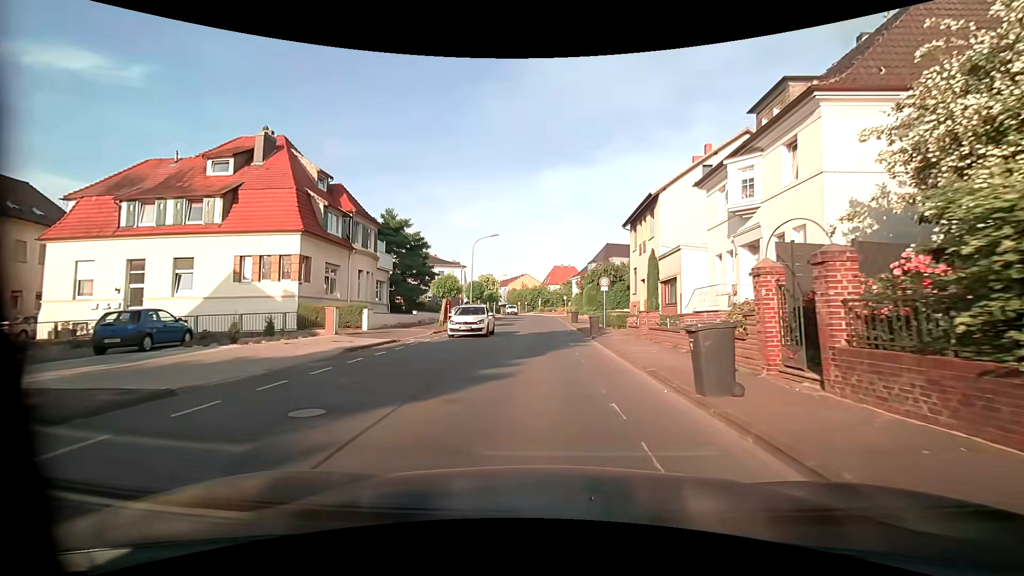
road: tertiary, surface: asphalt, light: Day
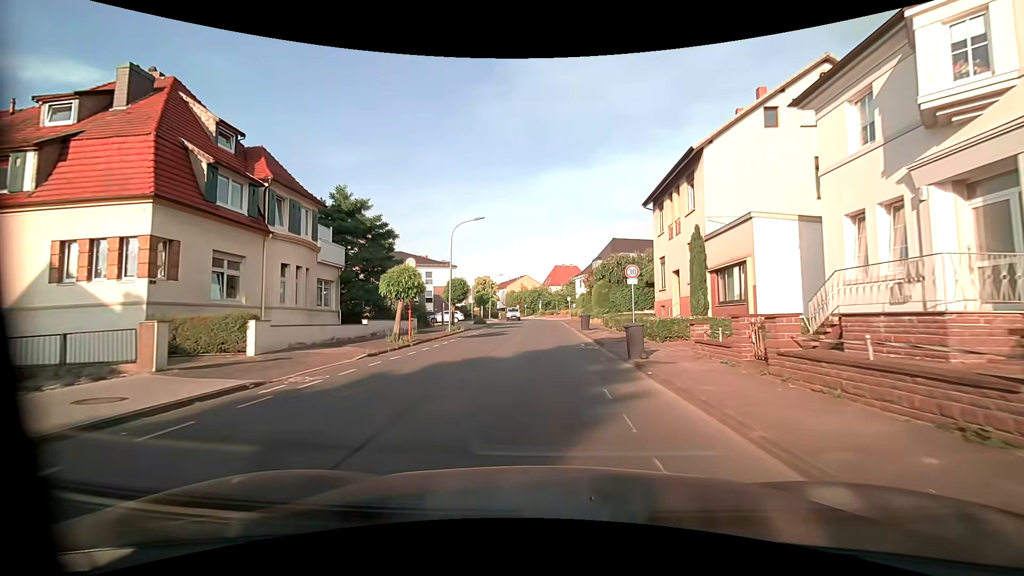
(0.0, +10.2) m; 0°
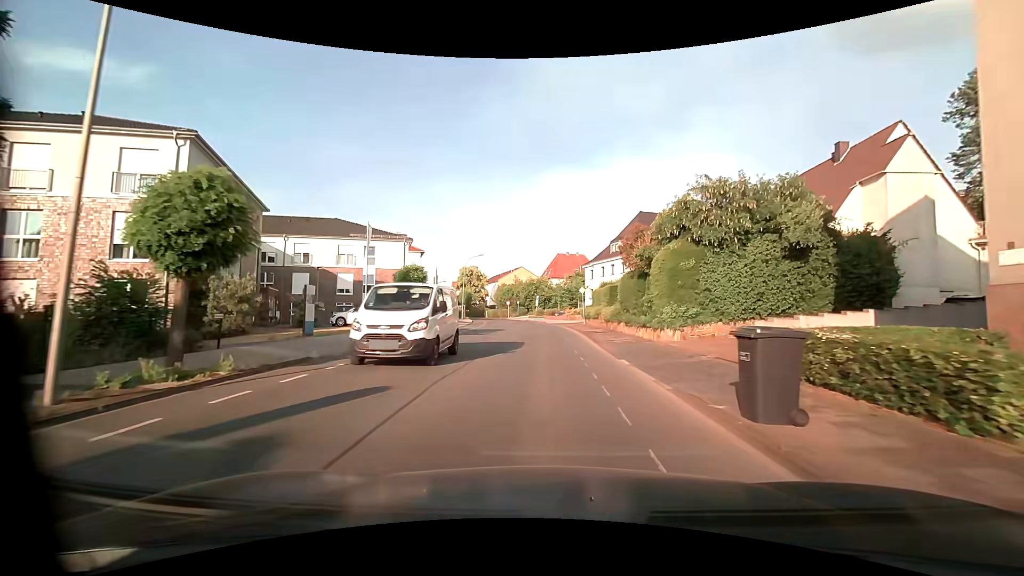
(-0.1, +27.4) m; 0°
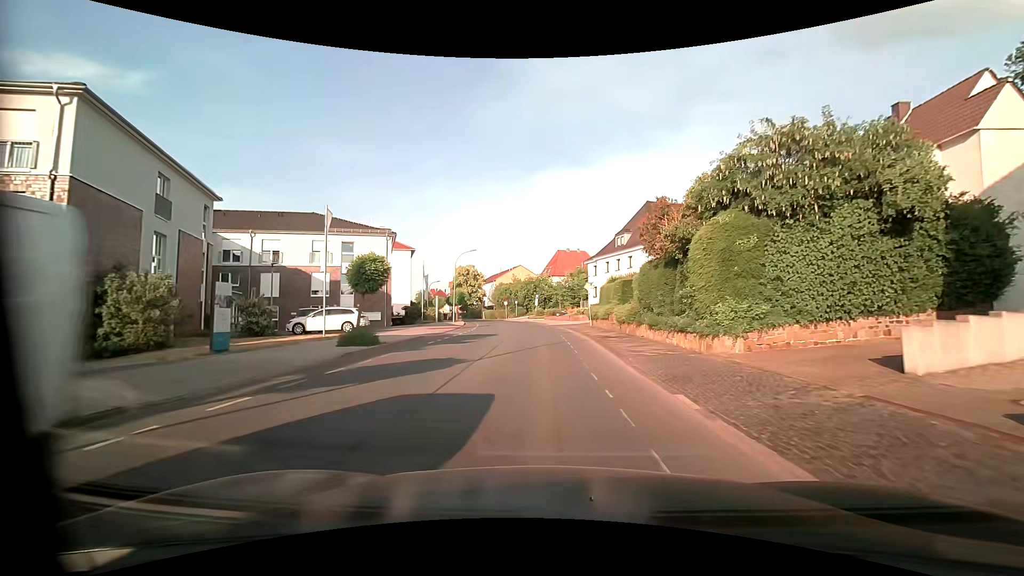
(0.0, +5.8) m; 0°
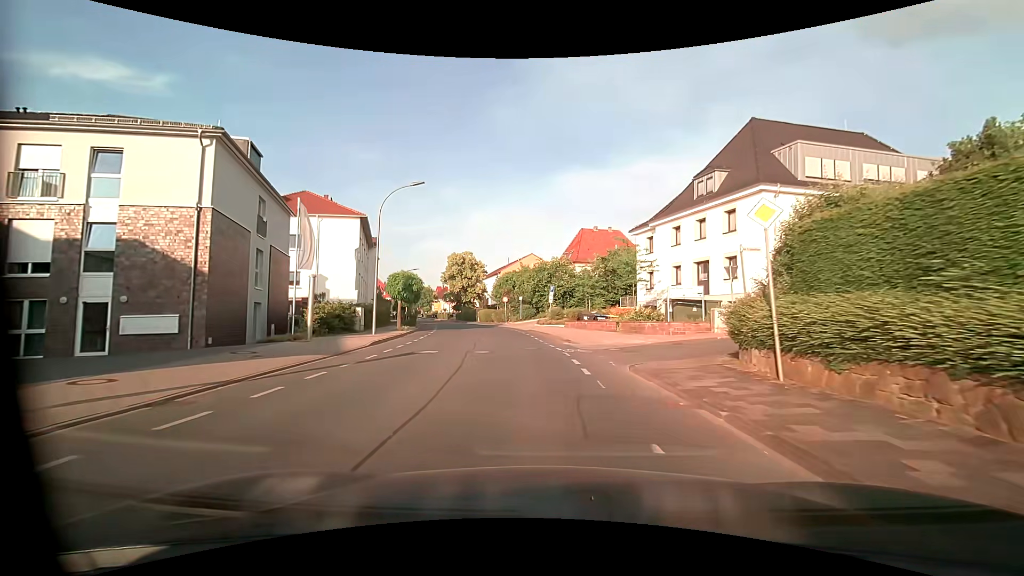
(-0.5, +28.2) m; -1°
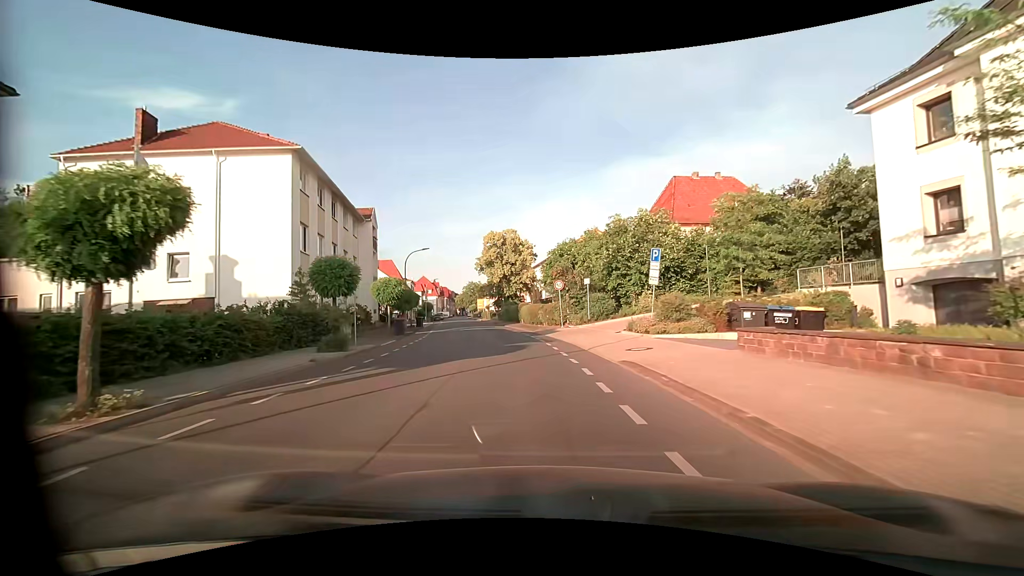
(-1.7, +24.8) m; -8°
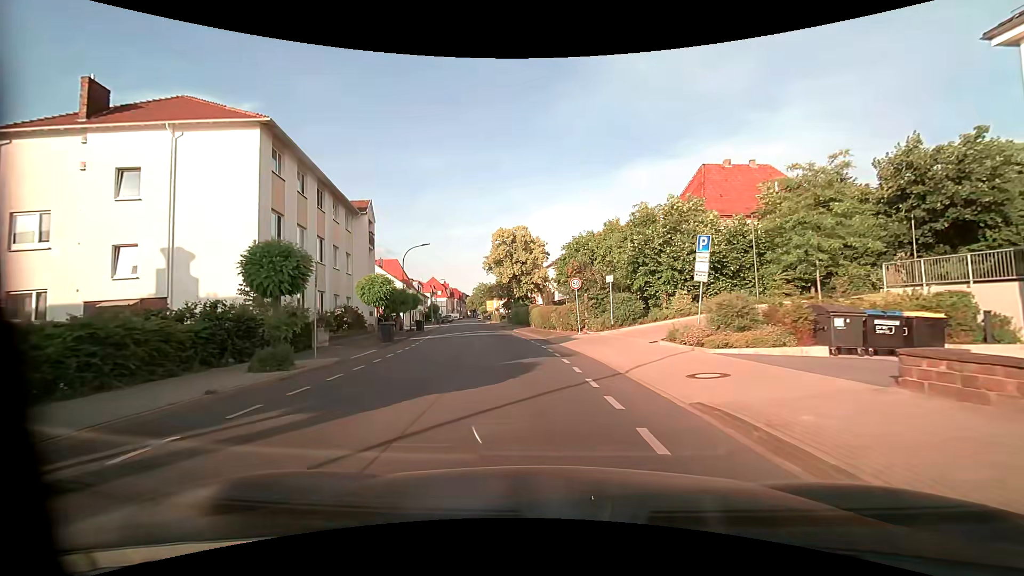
(0.0, +4.9) m; 0°
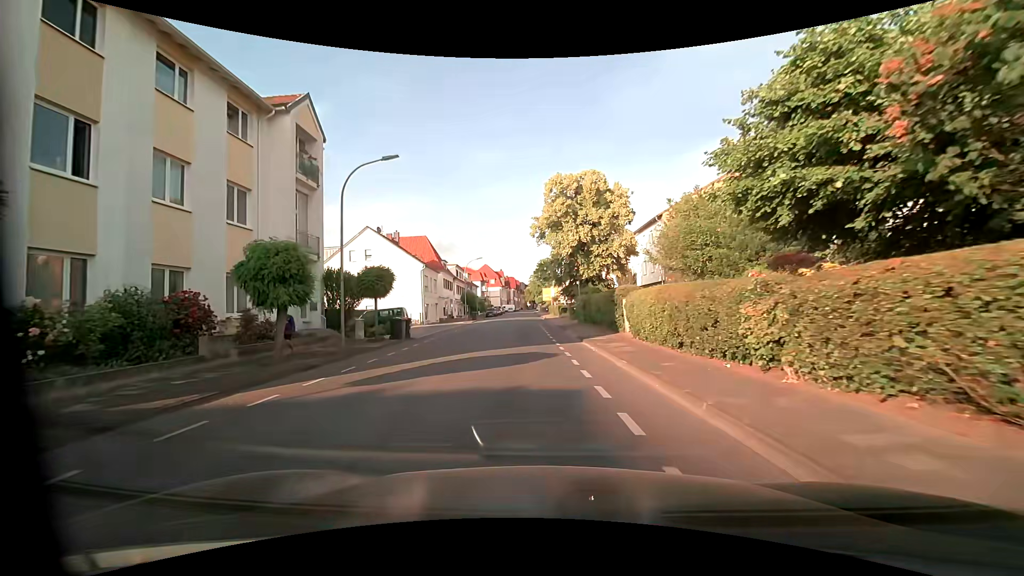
(-1.8, +24.0) m; -8°
(0, +10) (0, +20) (-1, +30) (-2, +40) (-2, +50) (-2, +60) (-3, +70) (-3, +80) (-3, +90) (-4, +100) m
